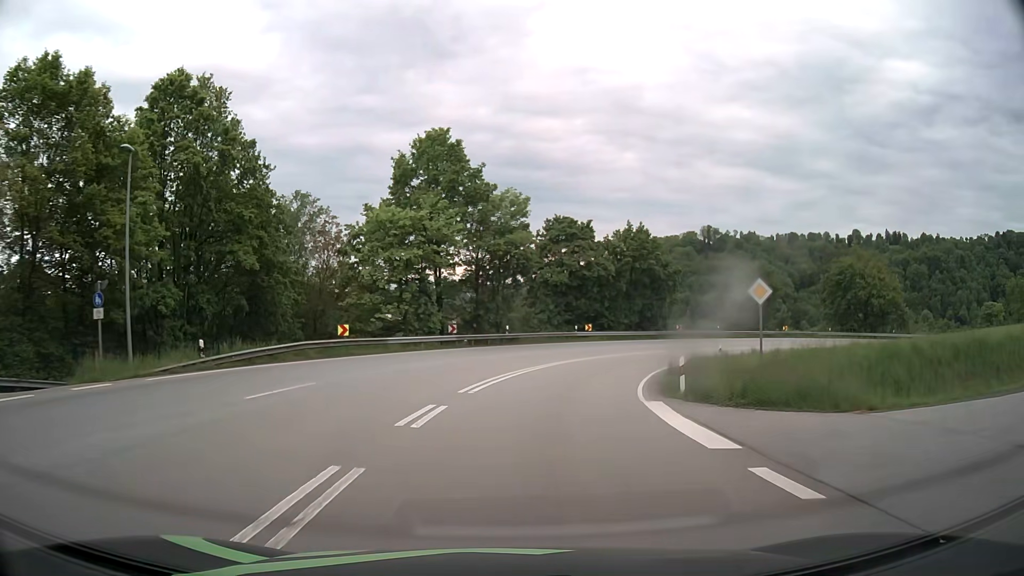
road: primary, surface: asphalt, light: Day
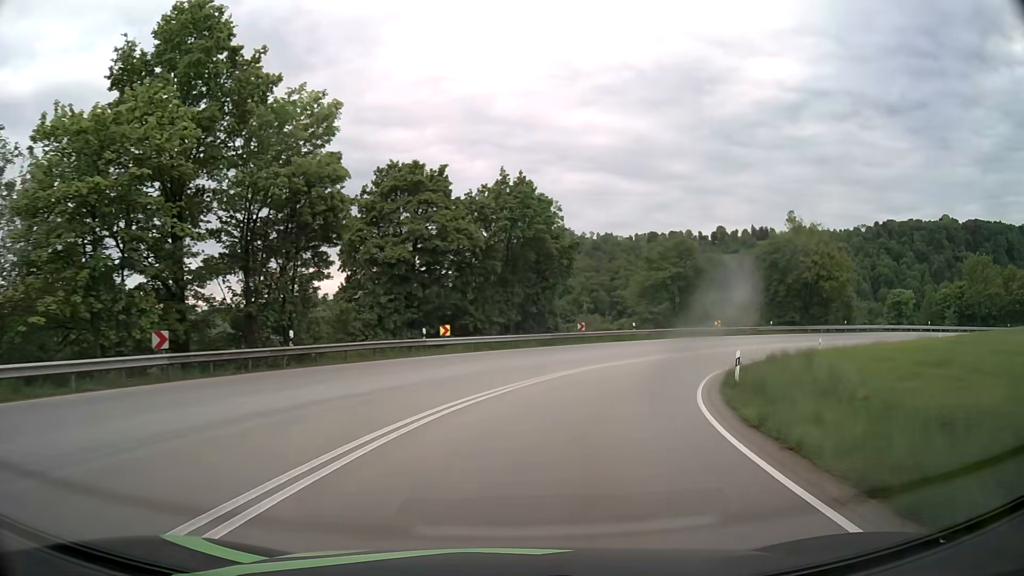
(+2.0, +23.1) m; +12°
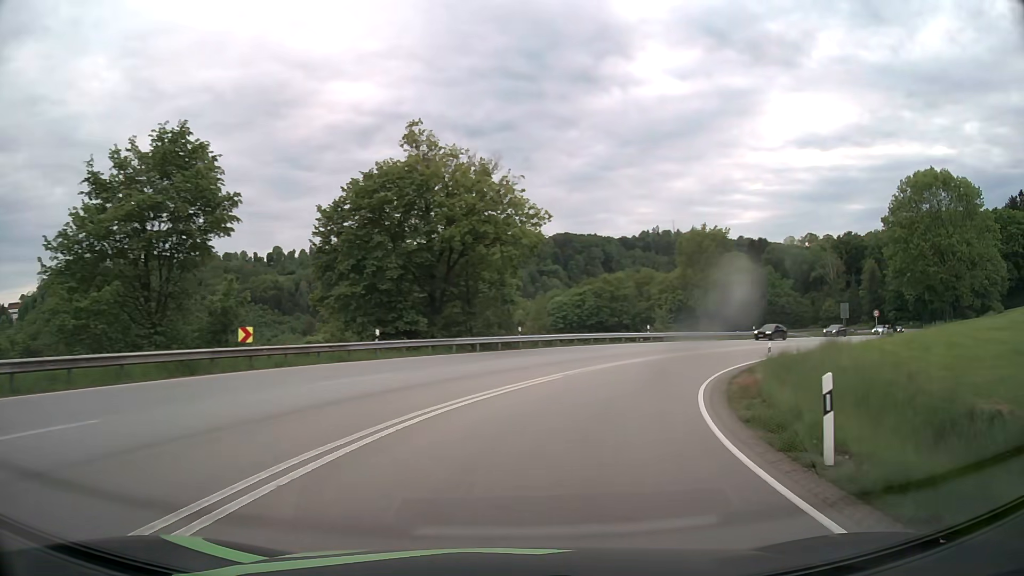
(+11.5, +36.3) m; +37°
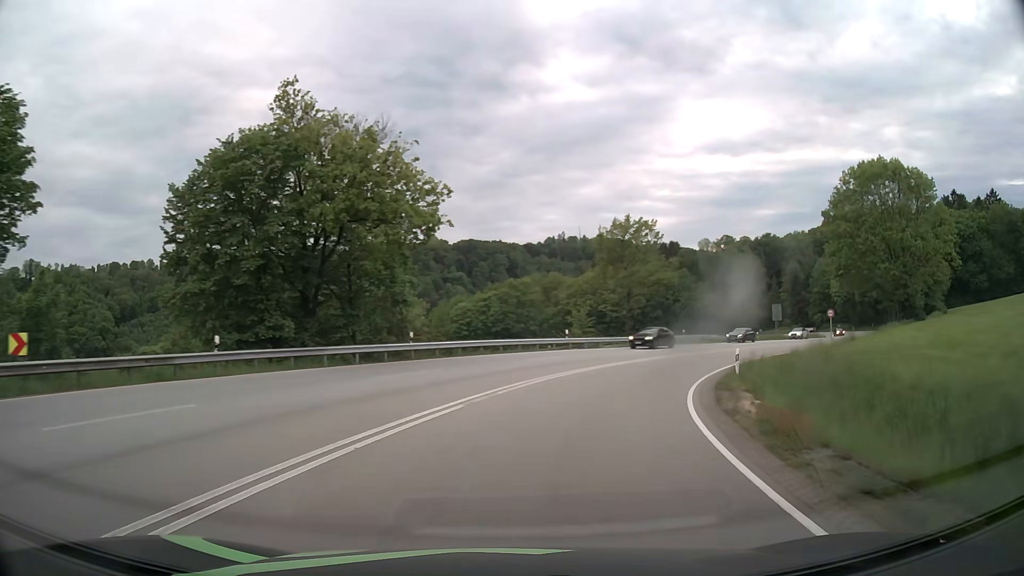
(+0.6, +7.8) m; +8°
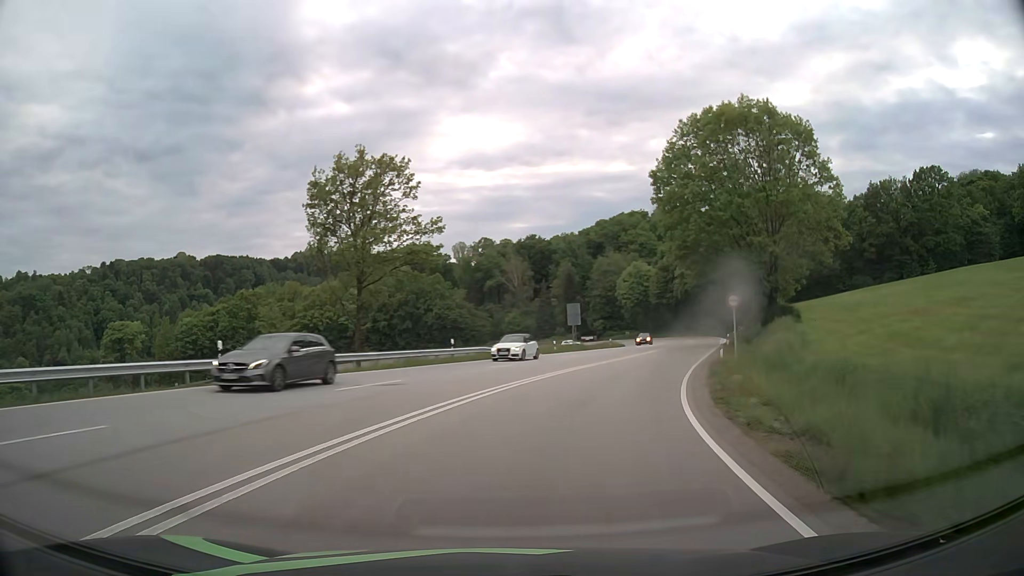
(+4.7, +23.3) m; +21°
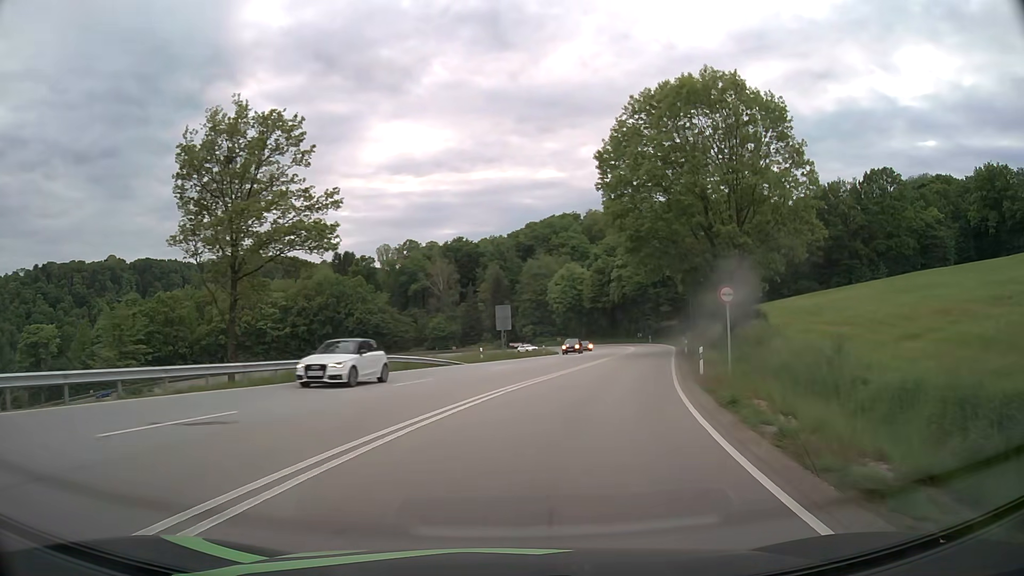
(+0.4, +7.9) m; +6°
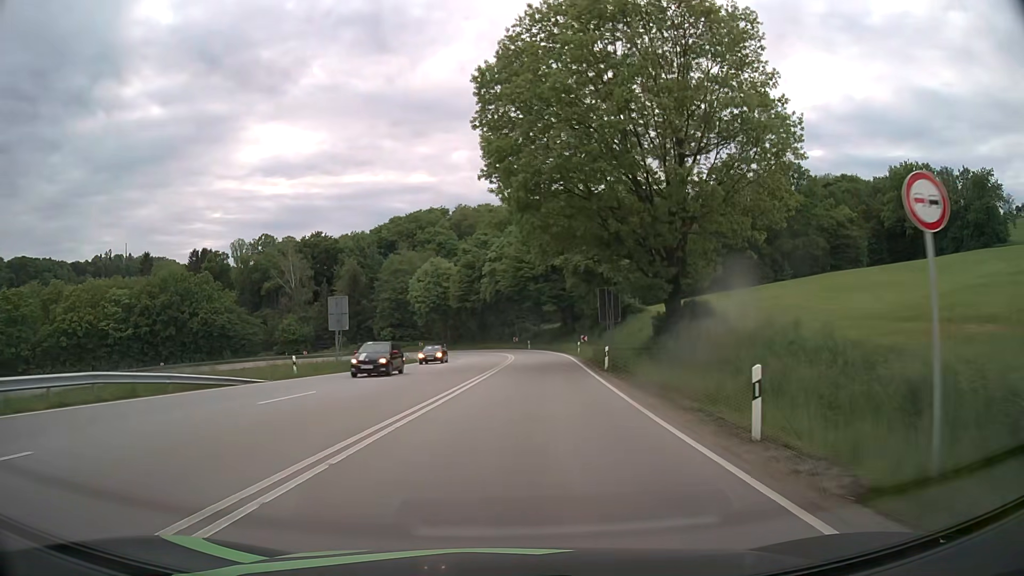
(+1.7, +15.9) m; +12°
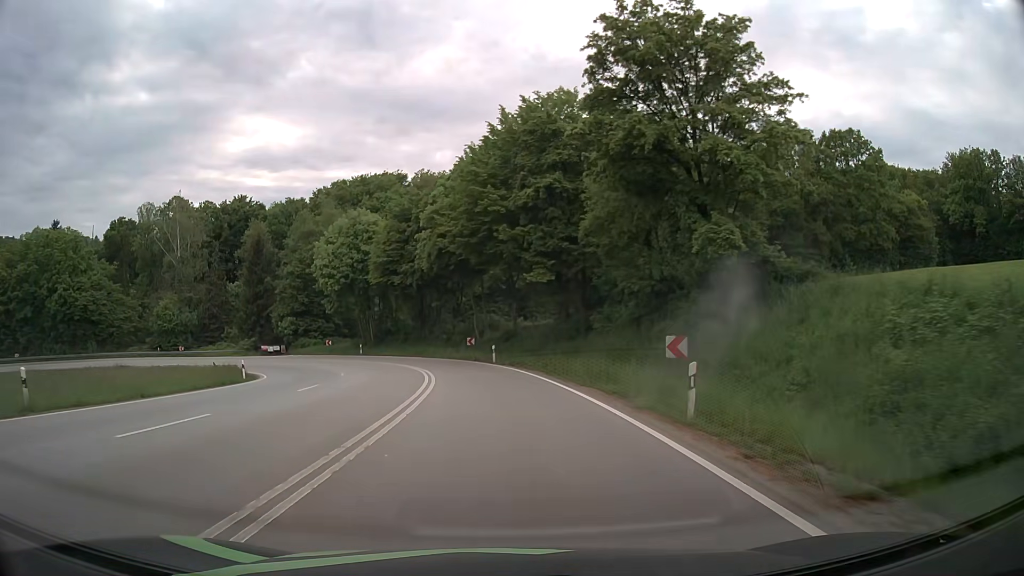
(+2.2, +40.9) m; +2°
(0, +10) (-1, +20) (-2, +30) (-3, +40) (-7, +49) (-11, +58) (-18, +66) (-25, +72) (-34, +77) (-44, +80) m
